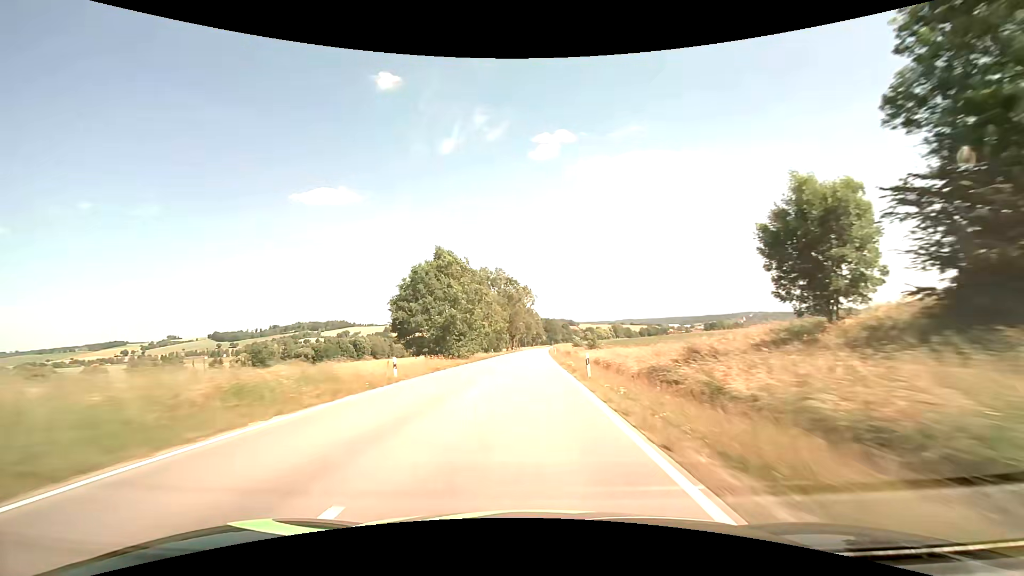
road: secondary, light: Day
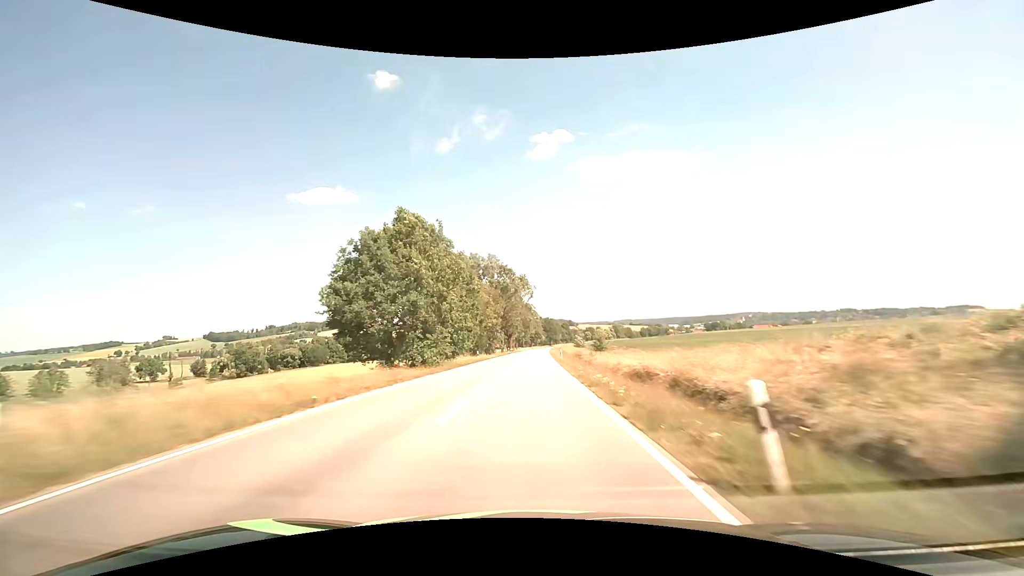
(0.0, +15.4) m; 0°
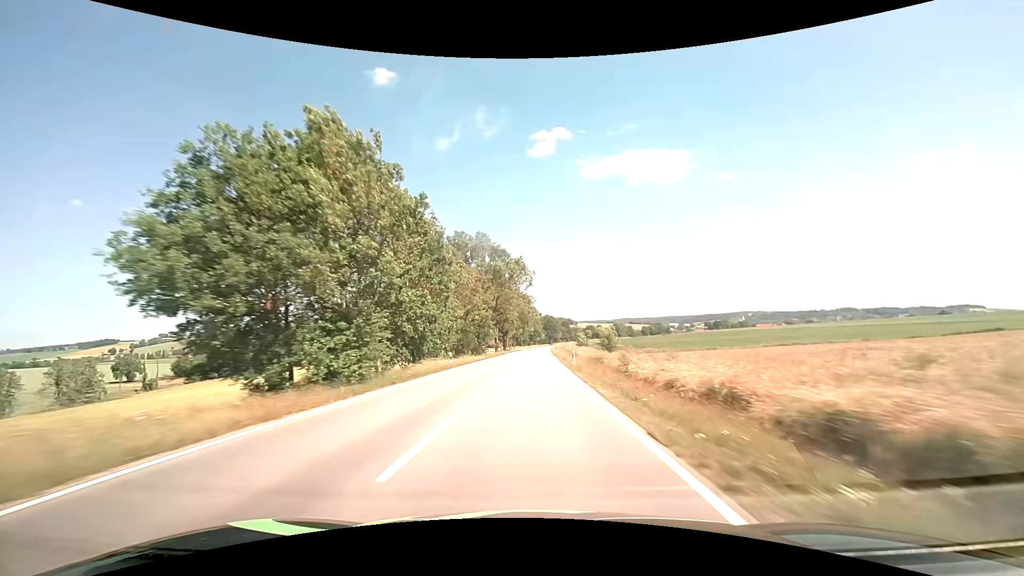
(0.0, +15.5) m; 0°
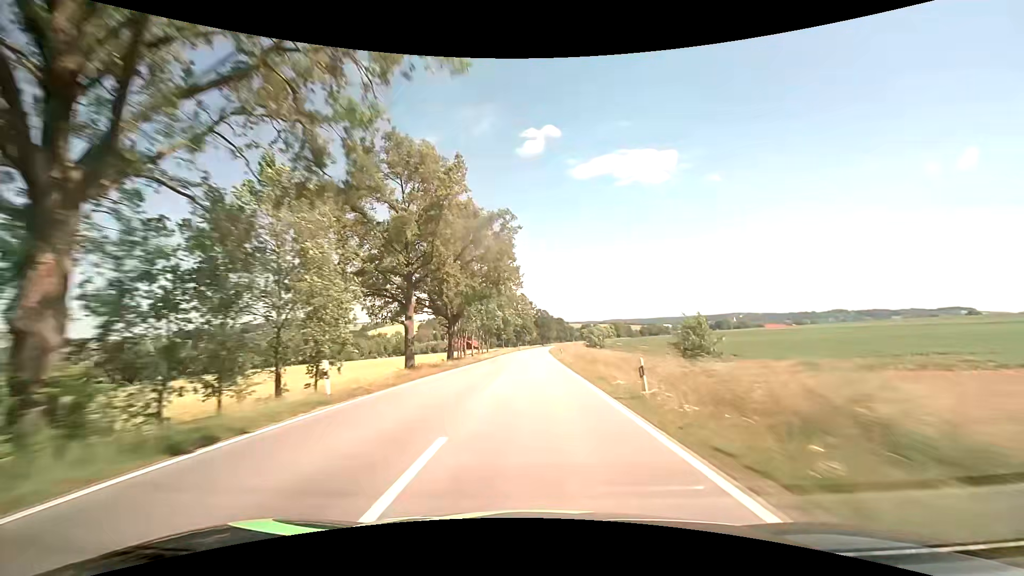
(+0.7, +62.0) m; +1°
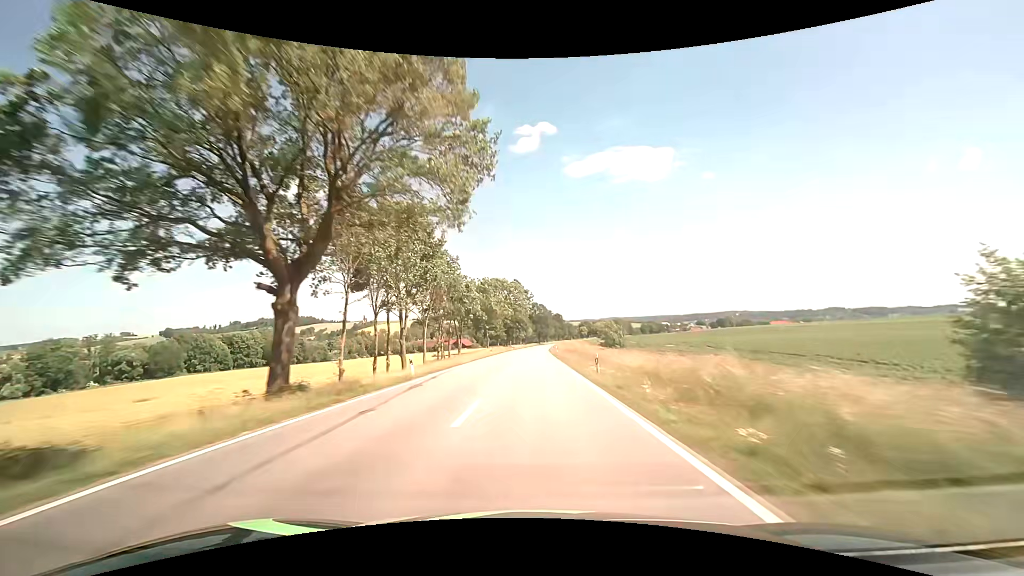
(+0.2, +30.9) m; +1°
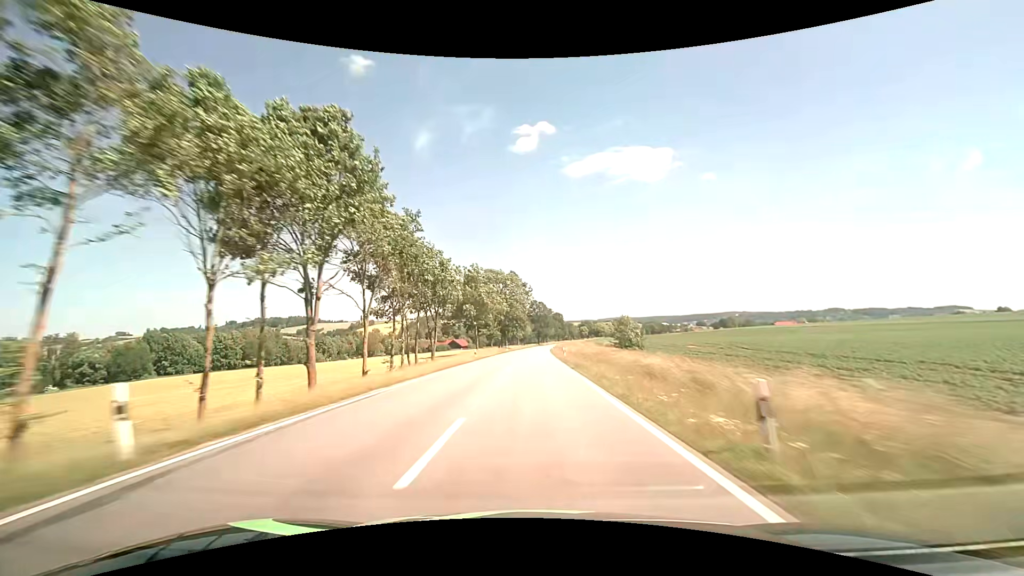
(0.0, +15.4) m; 0°
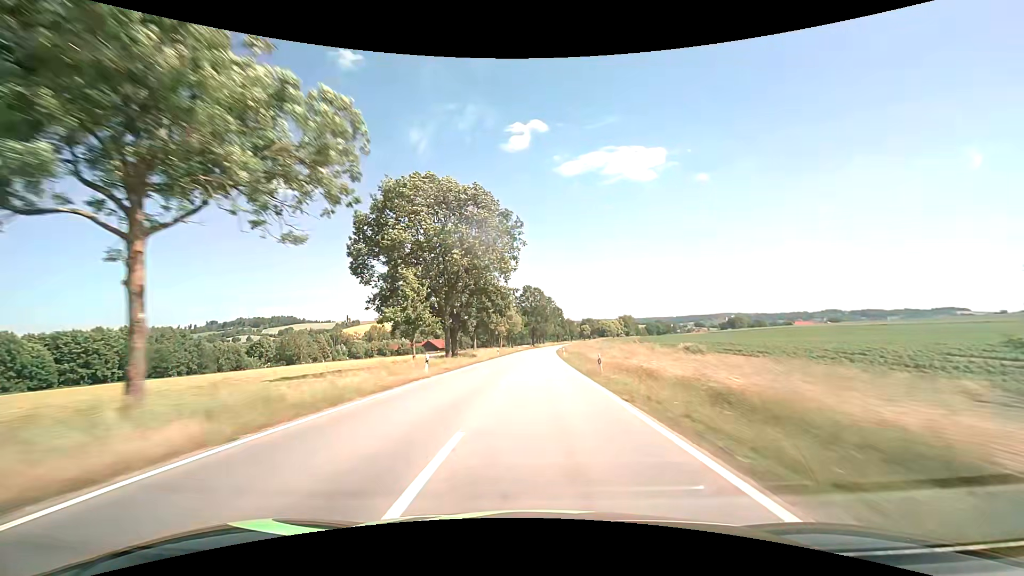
(+0.4, +61.2) m; +1°
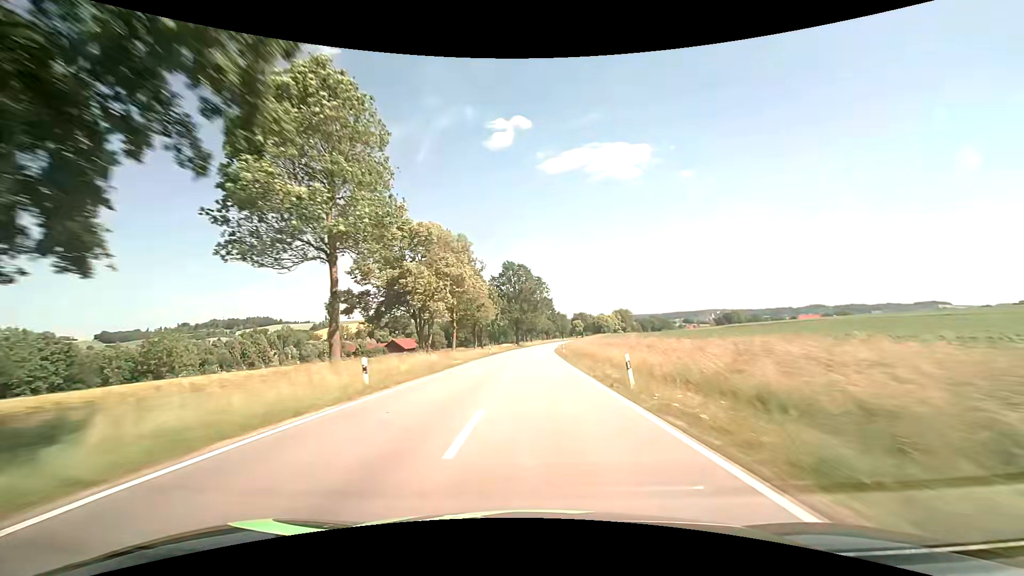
(+0.5, +45.5) m; +1°
(0, +10) (0, +20) (0, +30) (+1, +40) (+1, +50) (+1, +60) (+2, +70) (+2, +80) (+3, +90) (+3, +100) m
